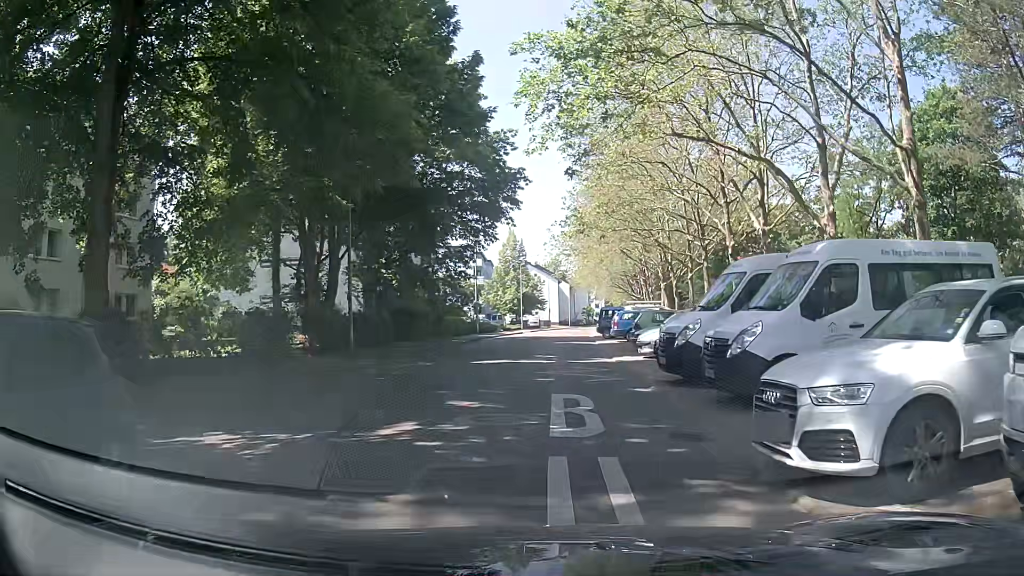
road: residential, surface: asphalt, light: Day
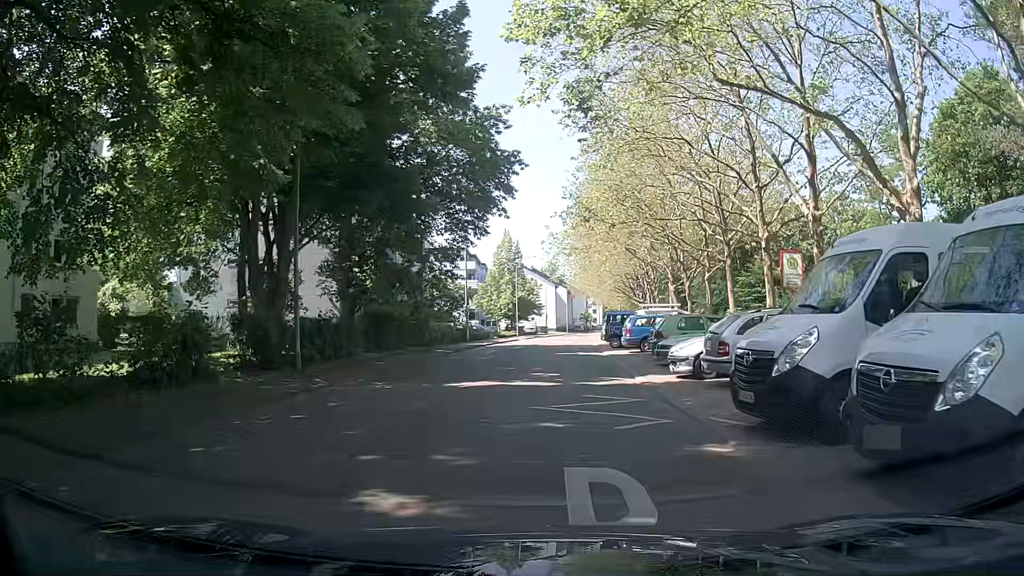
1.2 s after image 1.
(+0.2, +5.3) m; +1°
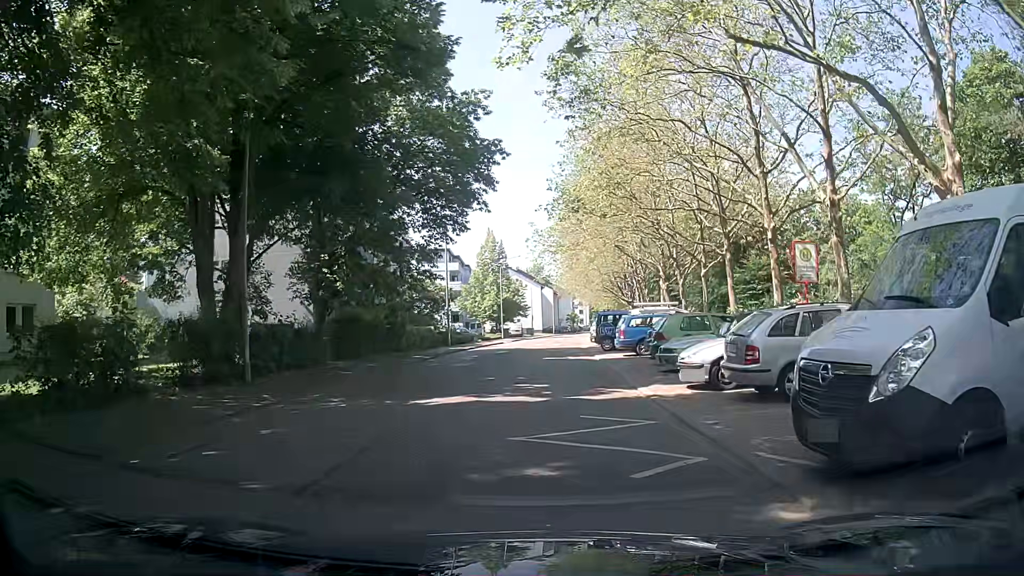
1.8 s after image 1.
(0.0, +2.5) m; +2°
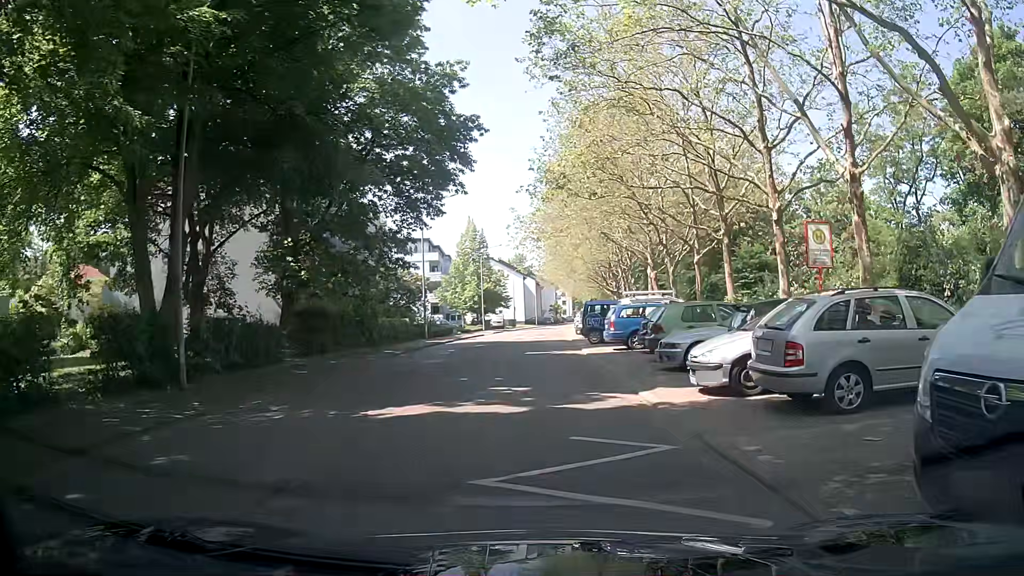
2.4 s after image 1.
(+0.1, +2.4) m; +3°
